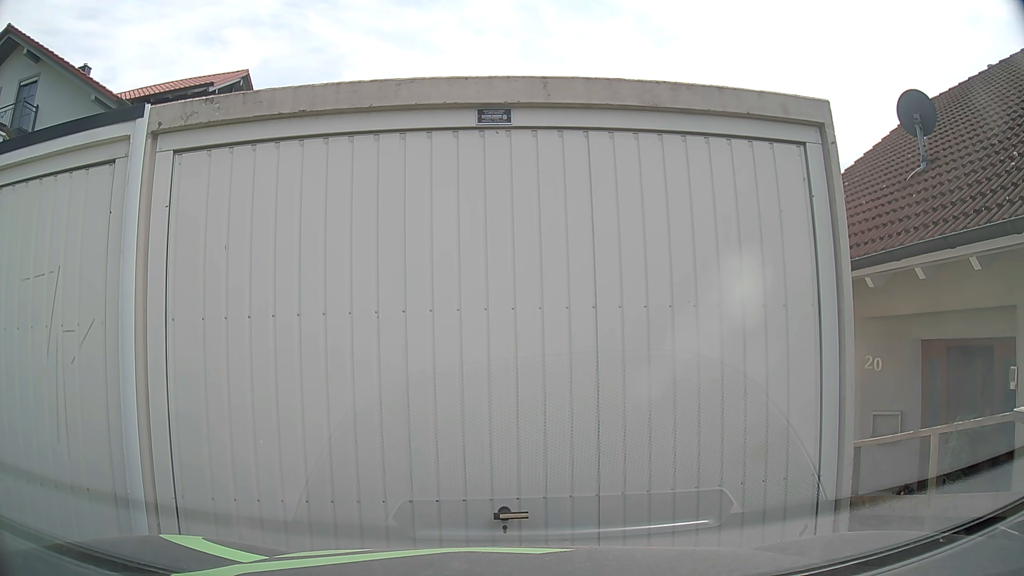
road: residential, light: Day
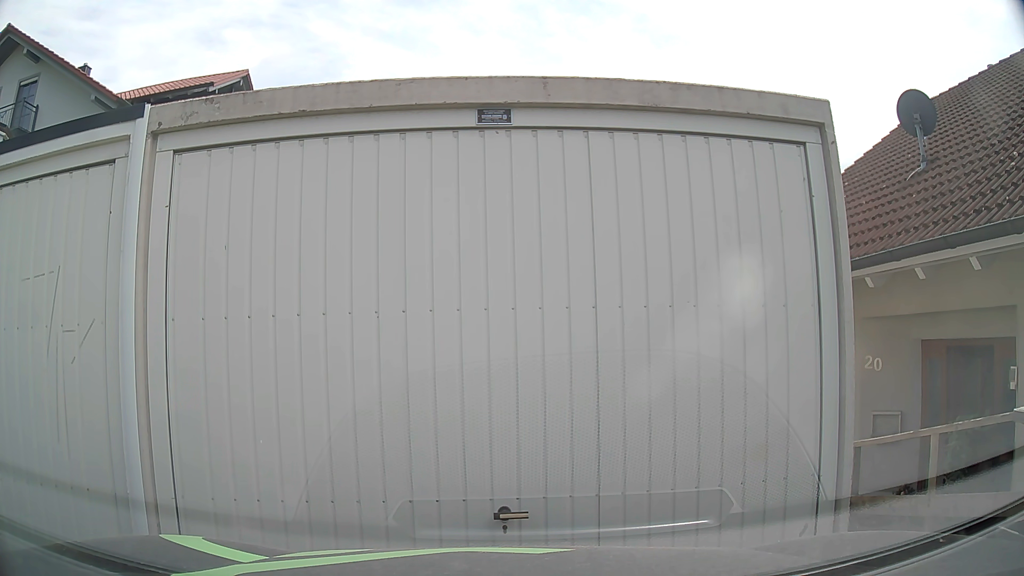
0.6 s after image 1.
(0.0, 0.0) m; 0°
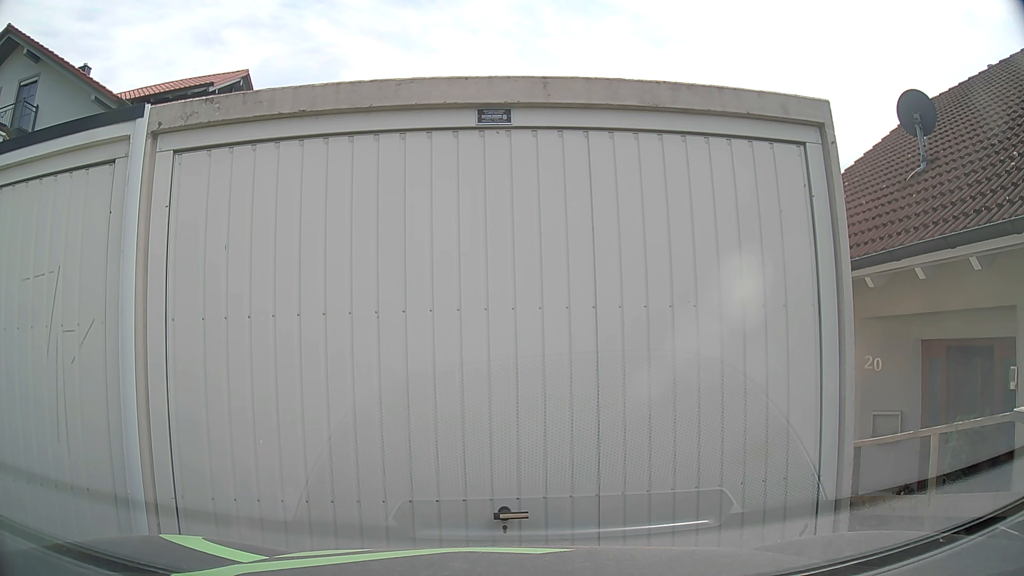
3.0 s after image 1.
(0.0, 0.0) m; 0°
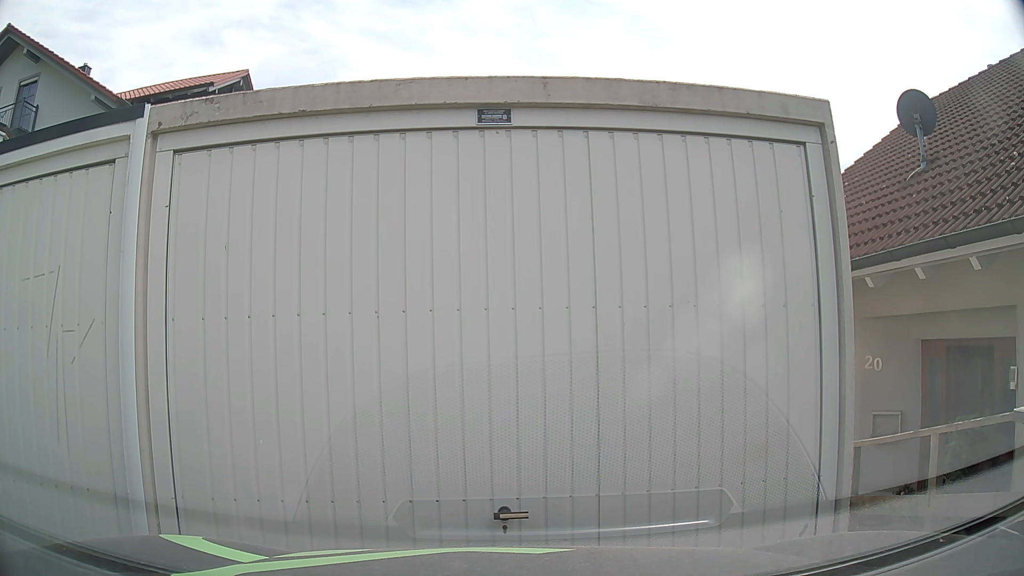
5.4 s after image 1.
(0.0, 0.0) m; 0°
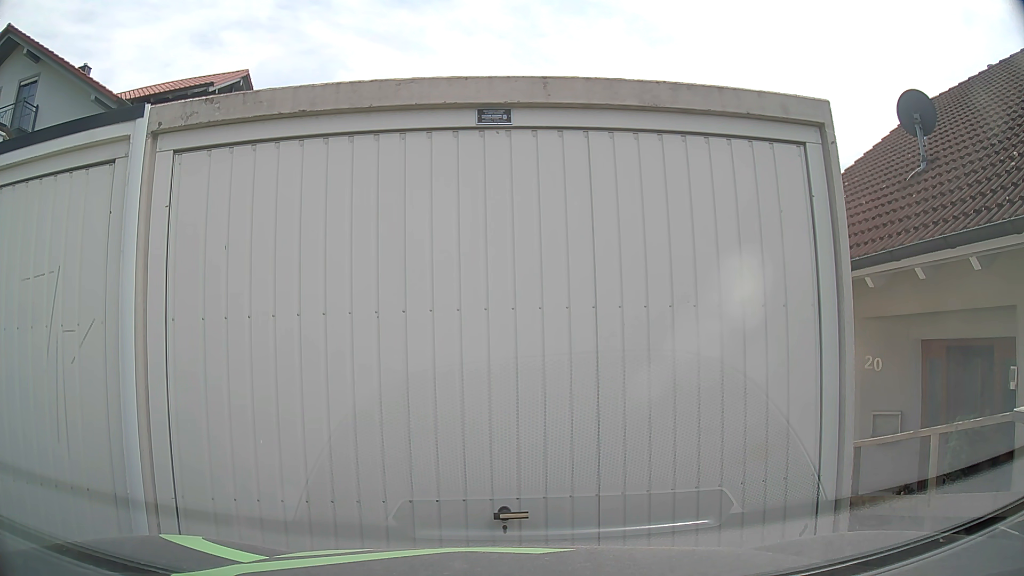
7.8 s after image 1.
(0.0, 0.0) m; 0°
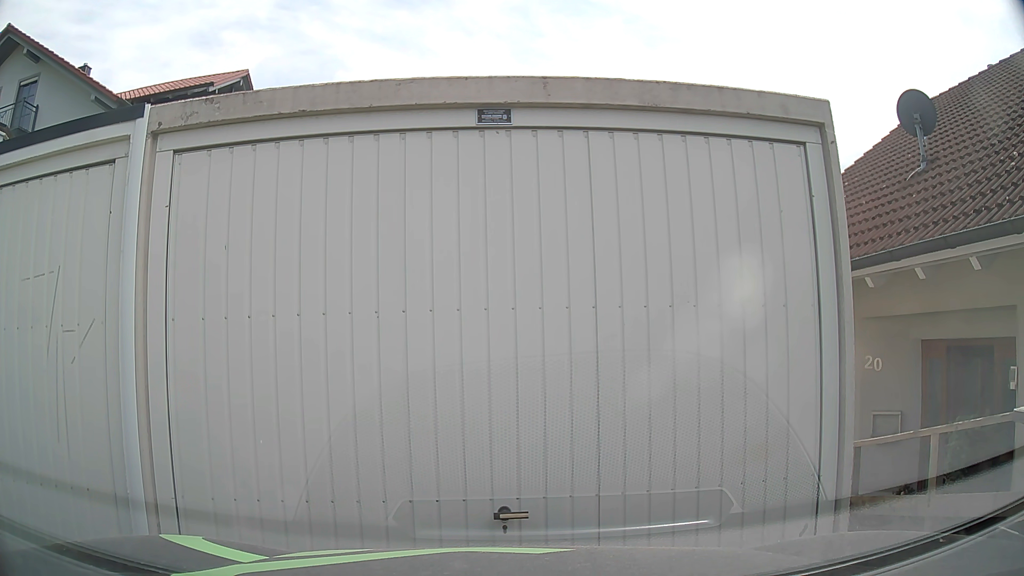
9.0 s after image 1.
(0.0, 0.0) m; 0°
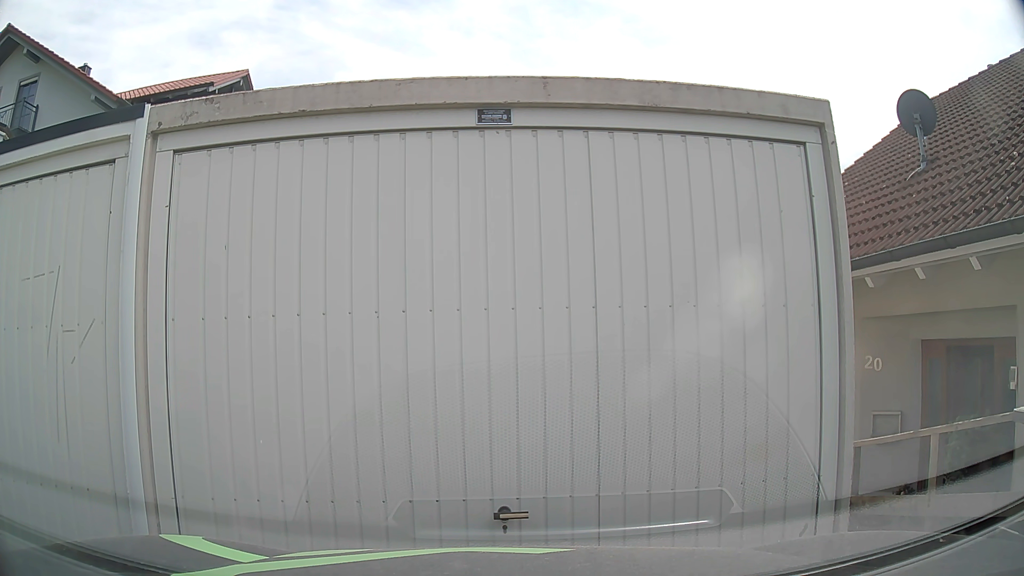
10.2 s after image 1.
(0.0, 0.0) m; 0°
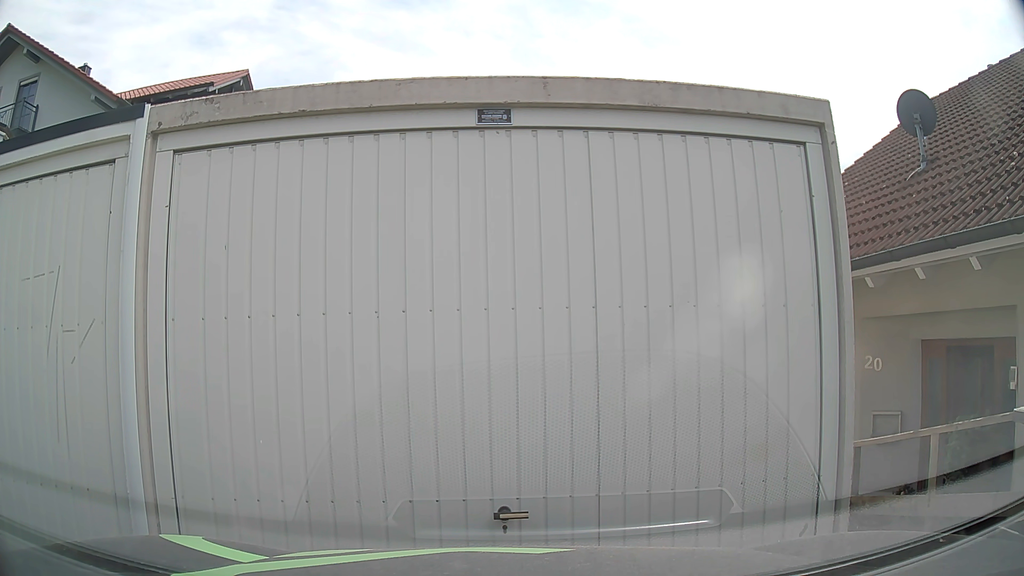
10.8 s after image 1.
(0.0, 0.0) m; 0°
